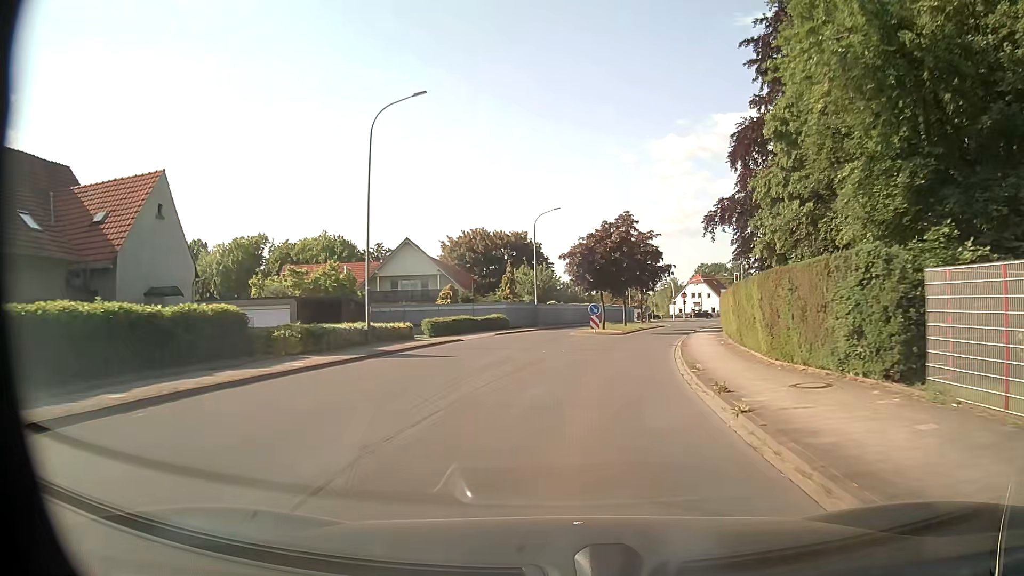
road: unclassified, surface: asphalt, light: Day
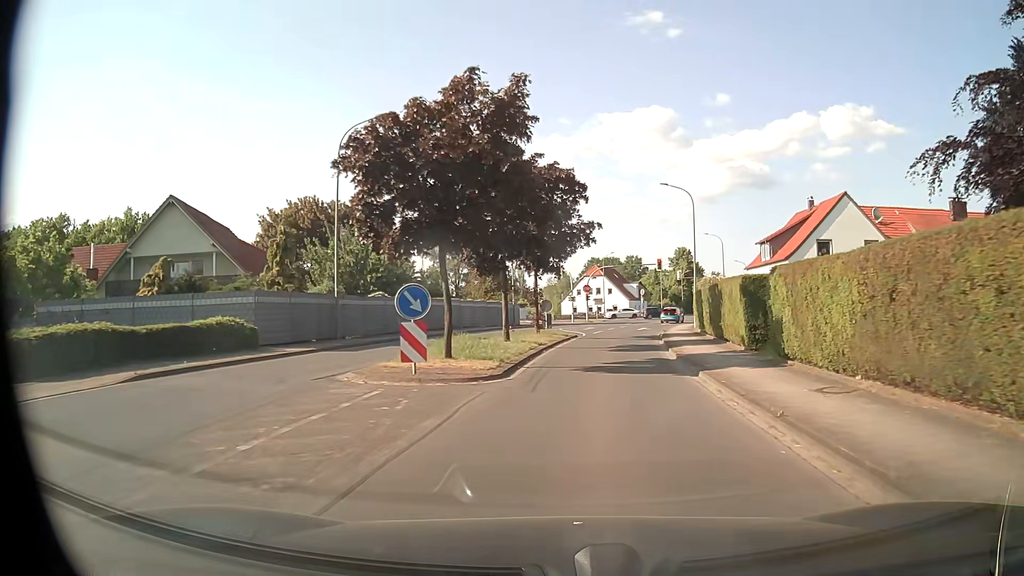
(+2.4, +26.3) m; +10°
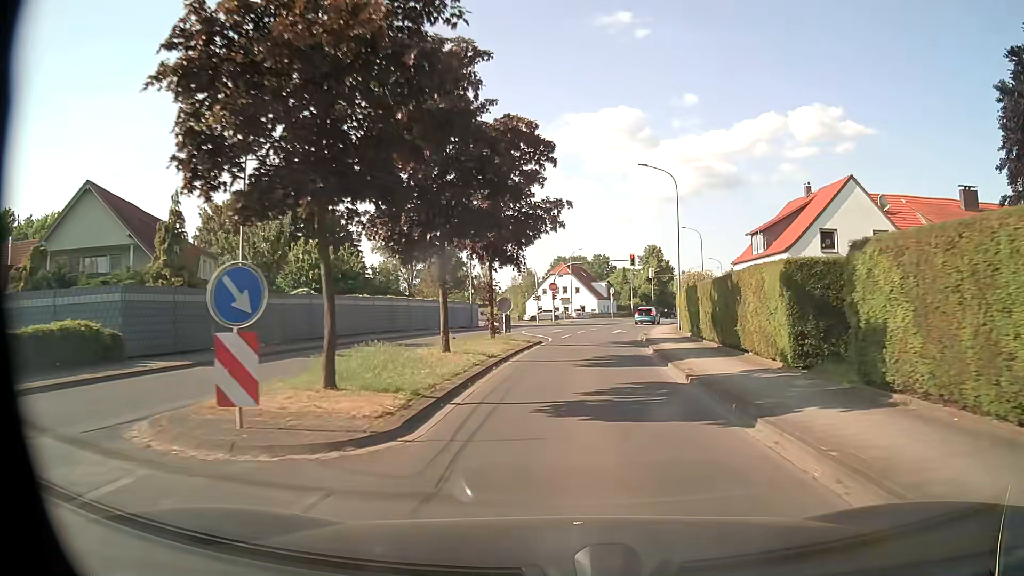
(+0.2, +6.1) m; +3°
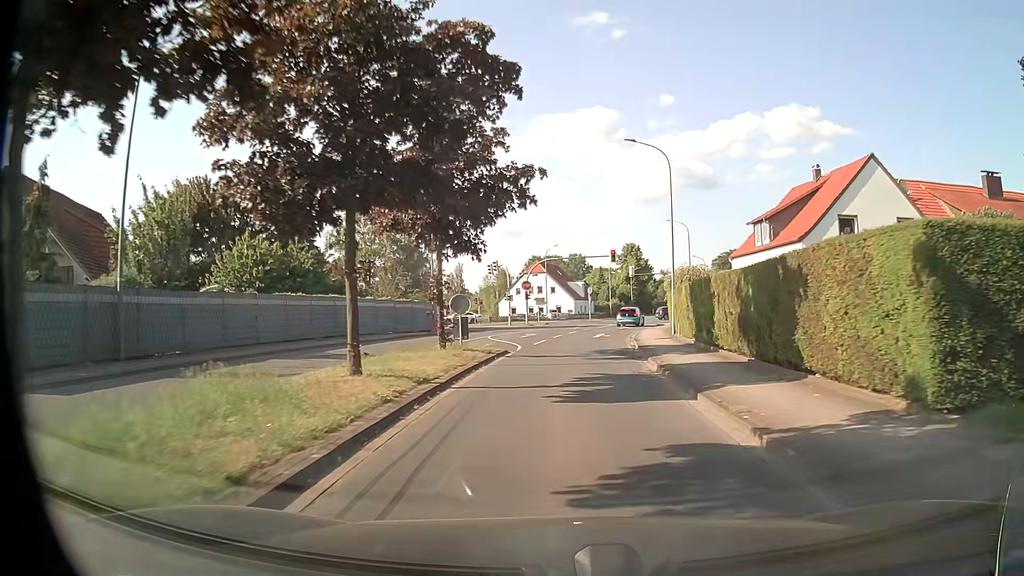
(+0.1, +5.9) m; +2°
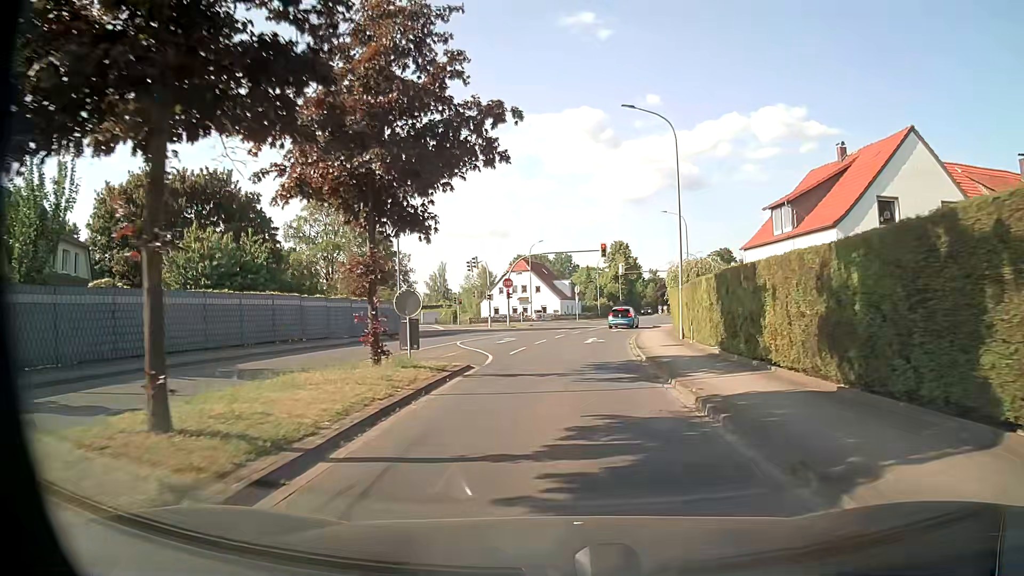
(+0.1, +5.7) m; +1°
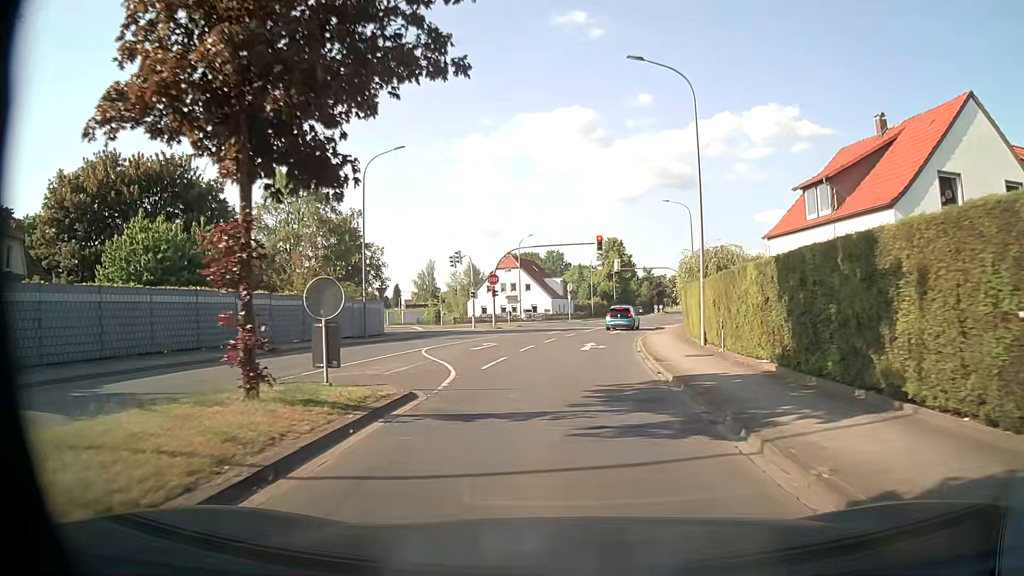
(0.0, +5.5) m; +1°
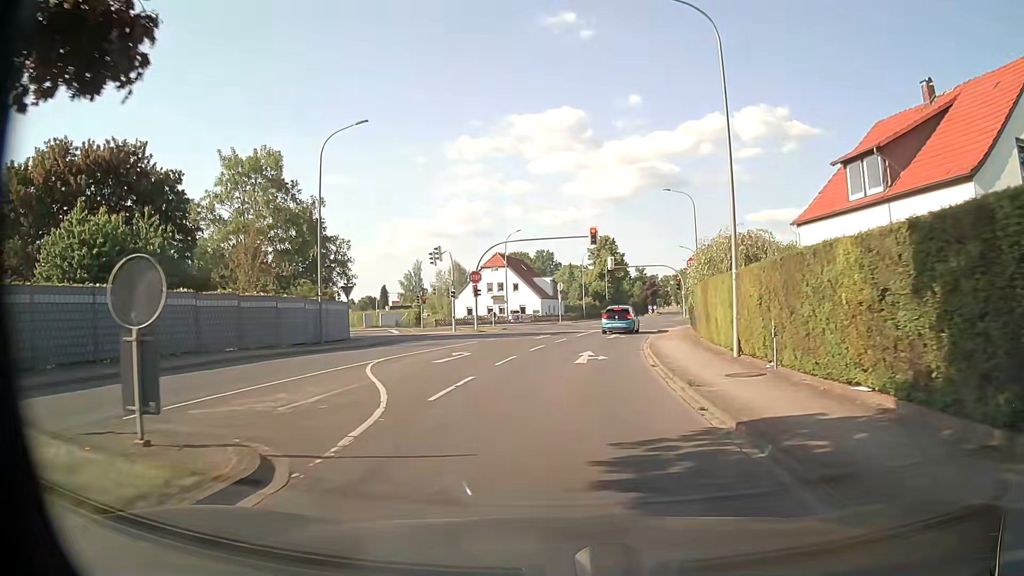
(0.0, +5.1) m; +1°
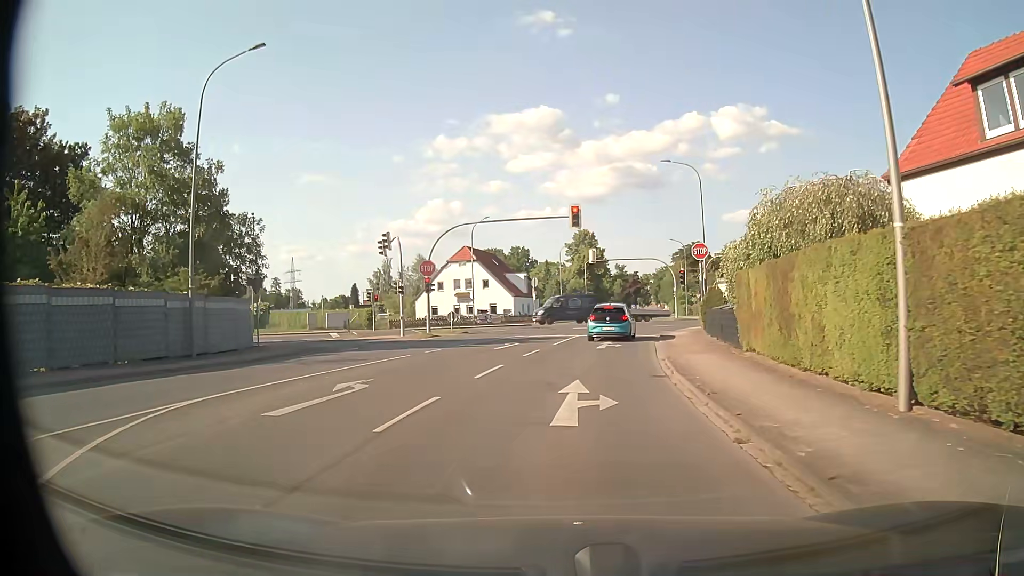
(+0.1, +9.2) m; +2°
(0, +10) (+1, +20) (+2, +30) (+4, +40) (+9, +48) (+17, +55) (+26, +58) (+35, +62) (+45, +65) (+54, +69) m
